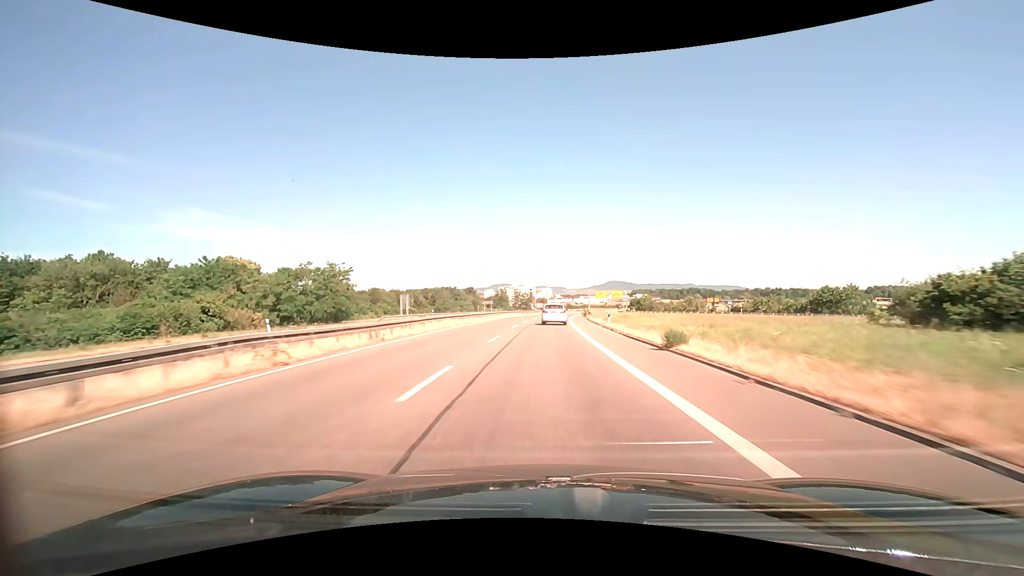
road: trunk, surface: asphalt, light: Day
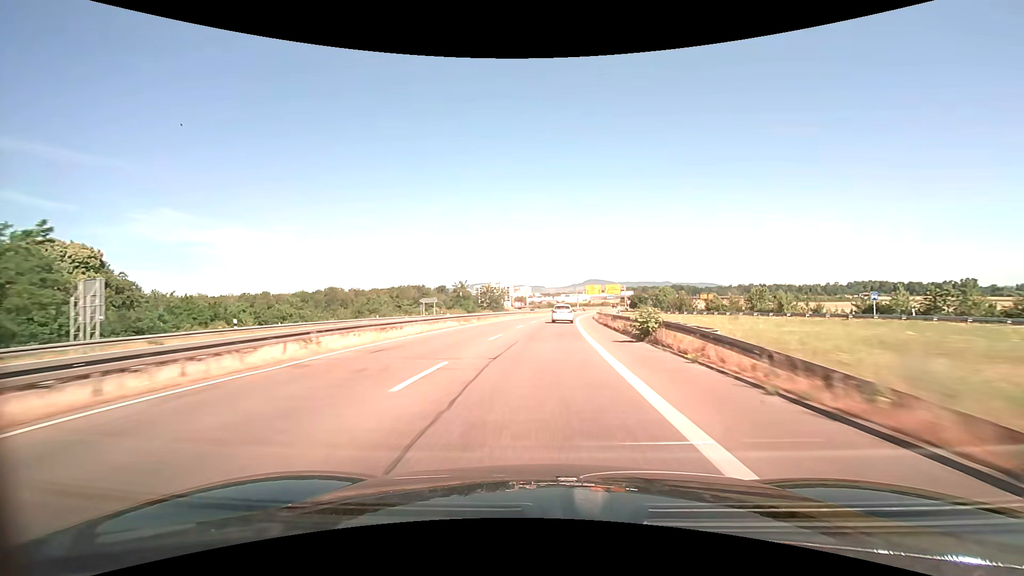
(+0.9, +47.1) m; +2°
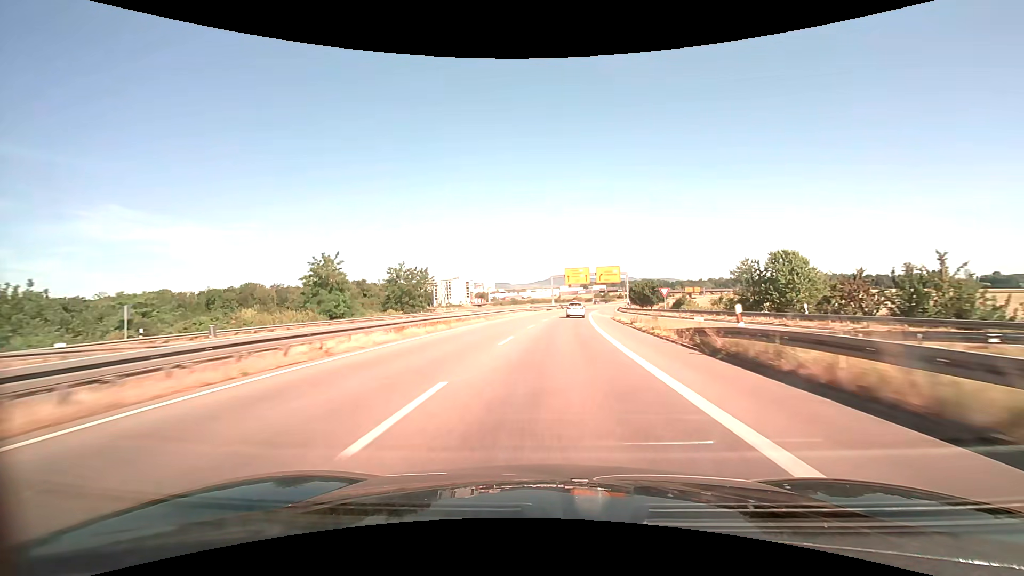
(+2.0, +62.9) m; +4°
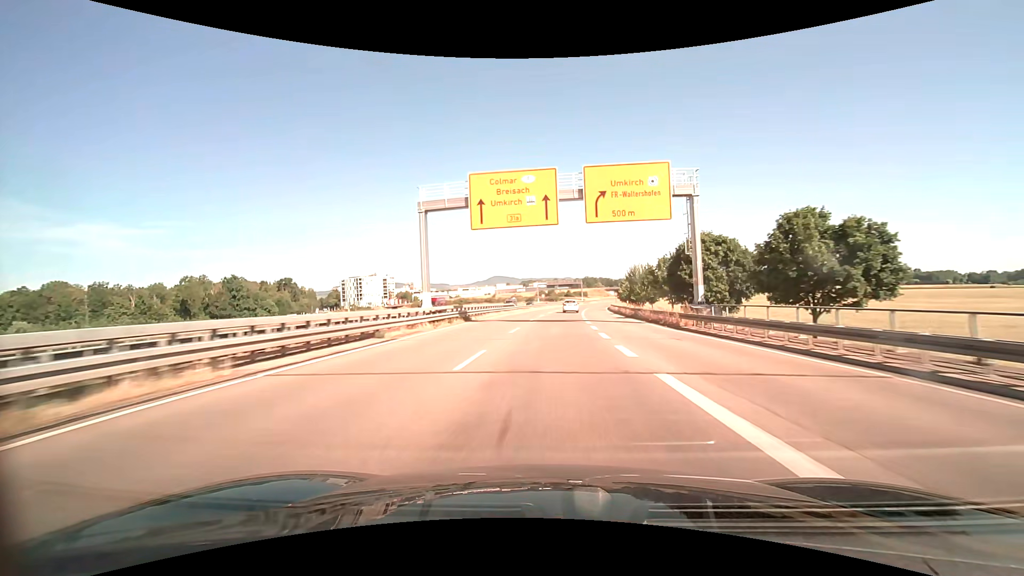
(+5.3, +78.4) m; +7°
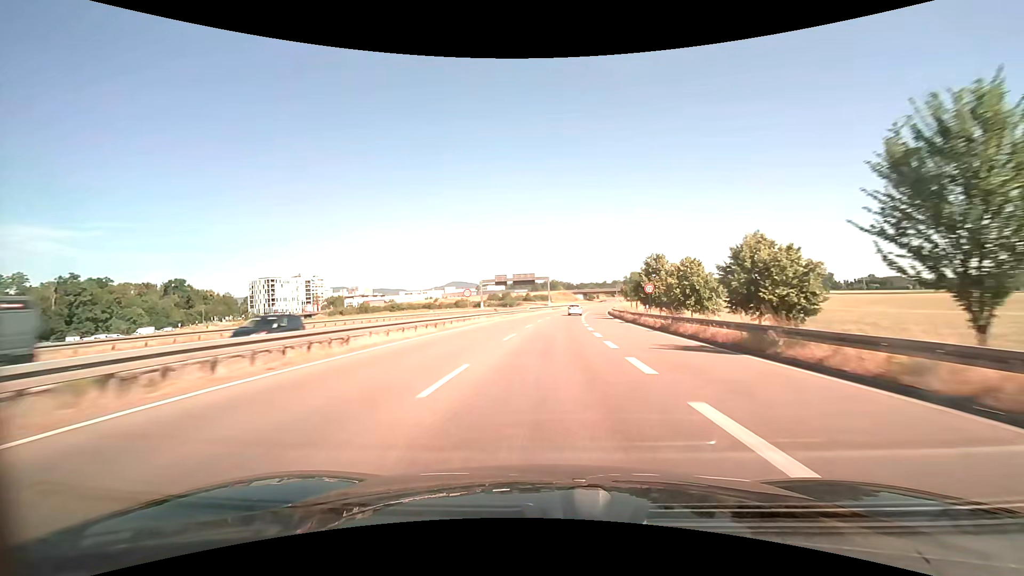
(+2.6, +62.6) m; +5°
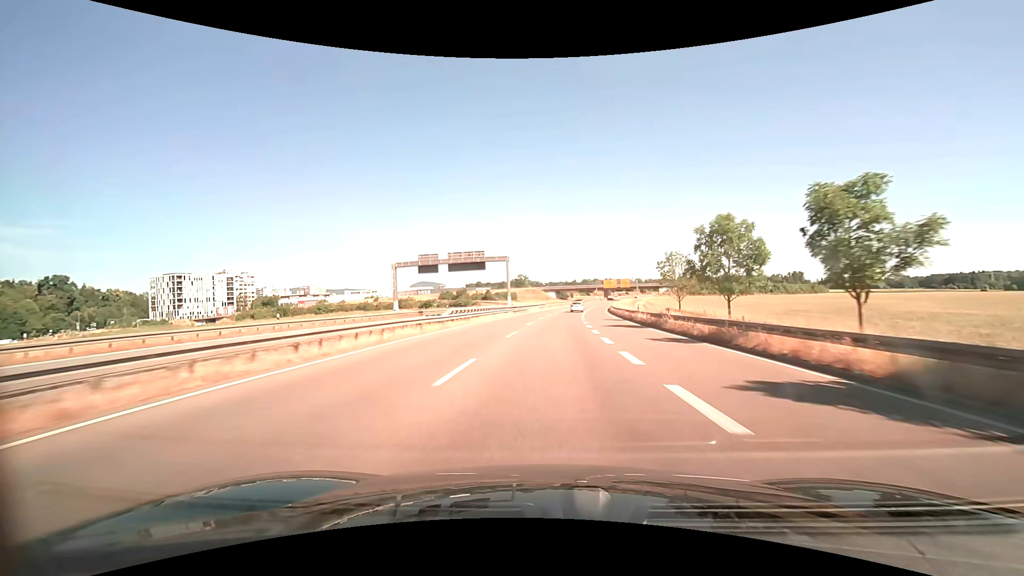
(+1.4, +46.9) m; +3°
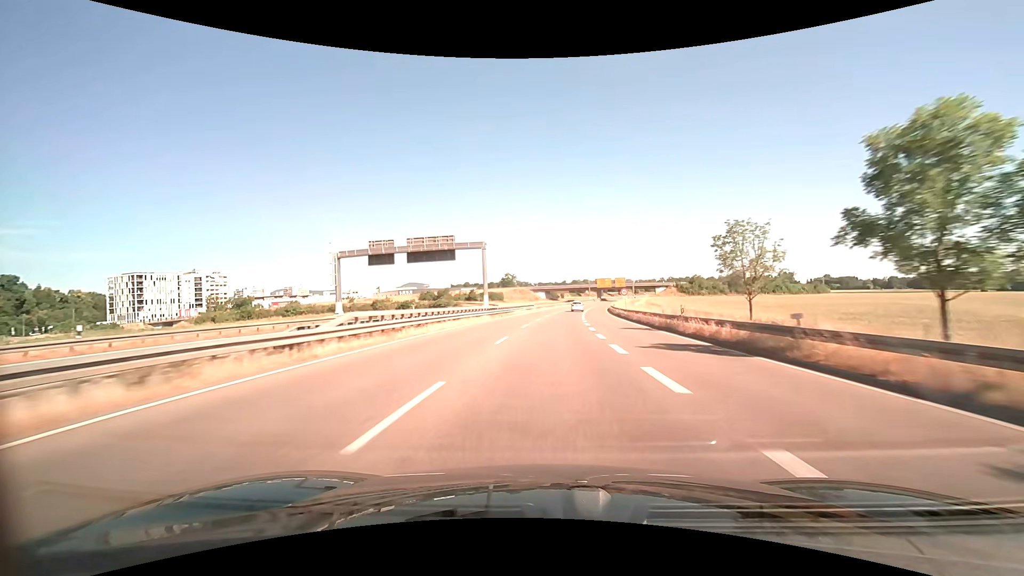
(+0.2, +15.6) m; +1°
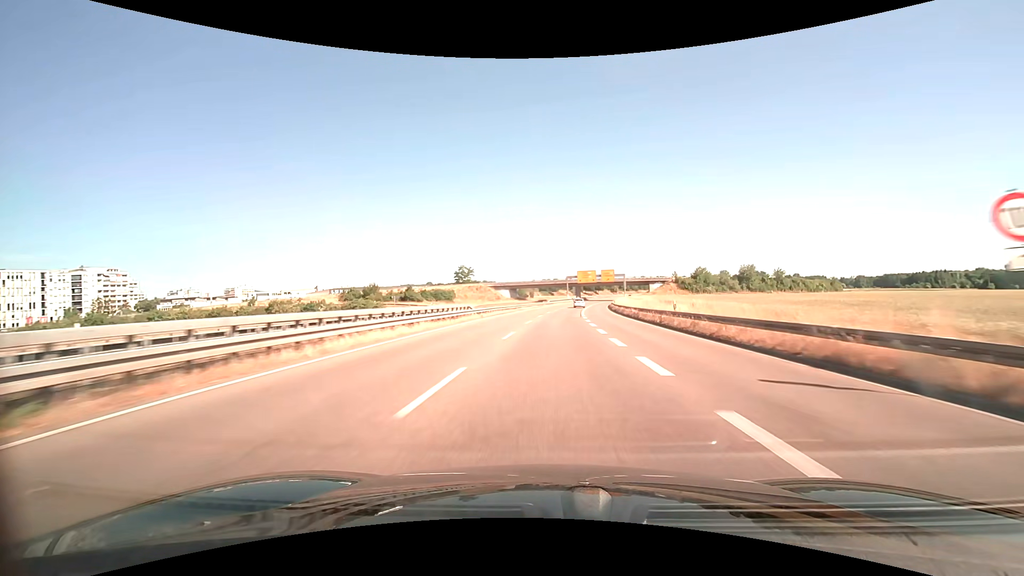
(+1.4, +46.8) m; +4°
